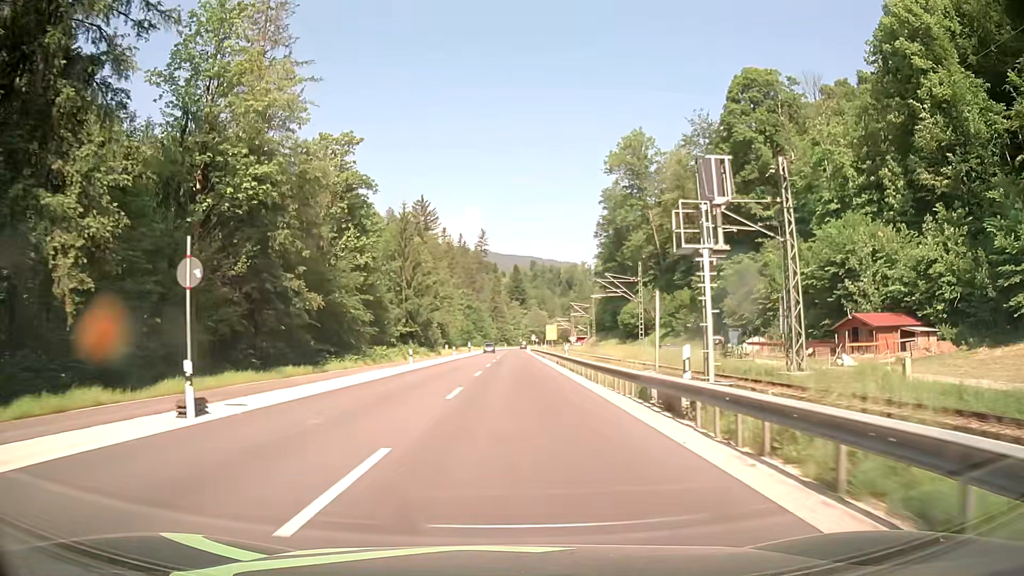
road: primary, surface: asphalt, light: Day
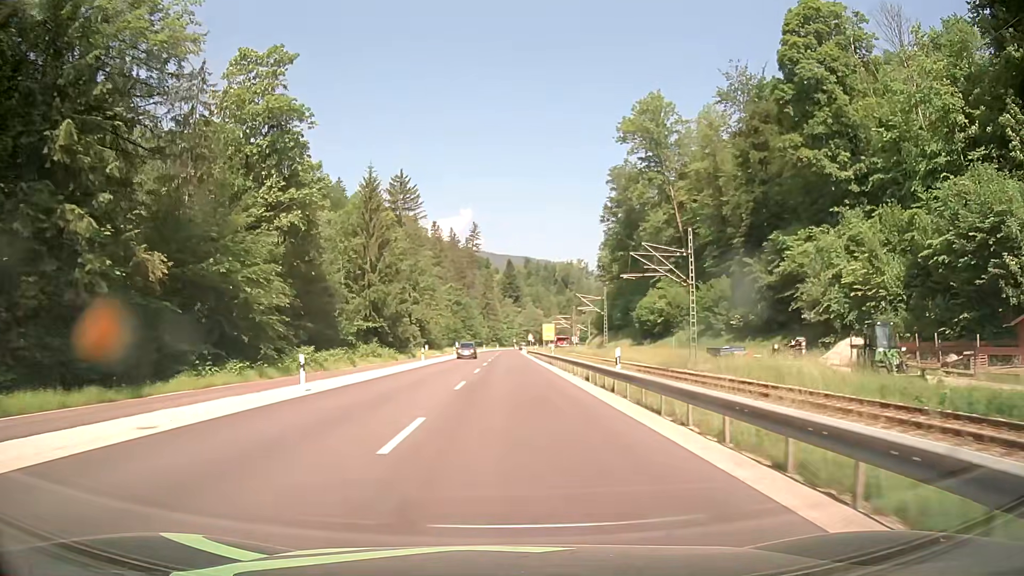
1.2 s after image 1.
(0.0, +20.4) m; +1°
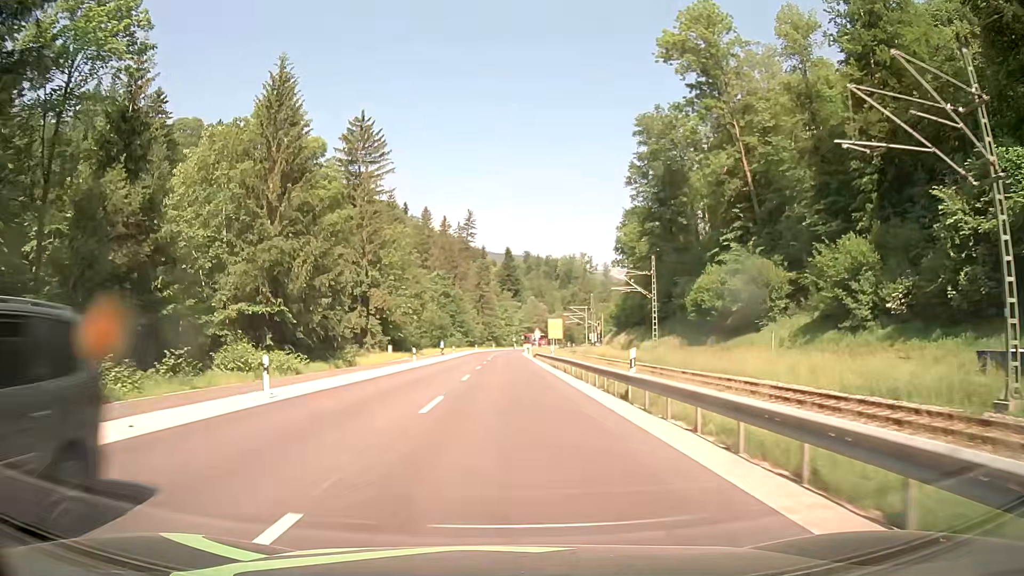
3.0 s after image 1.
(-0.1, +31.2) m; -1°
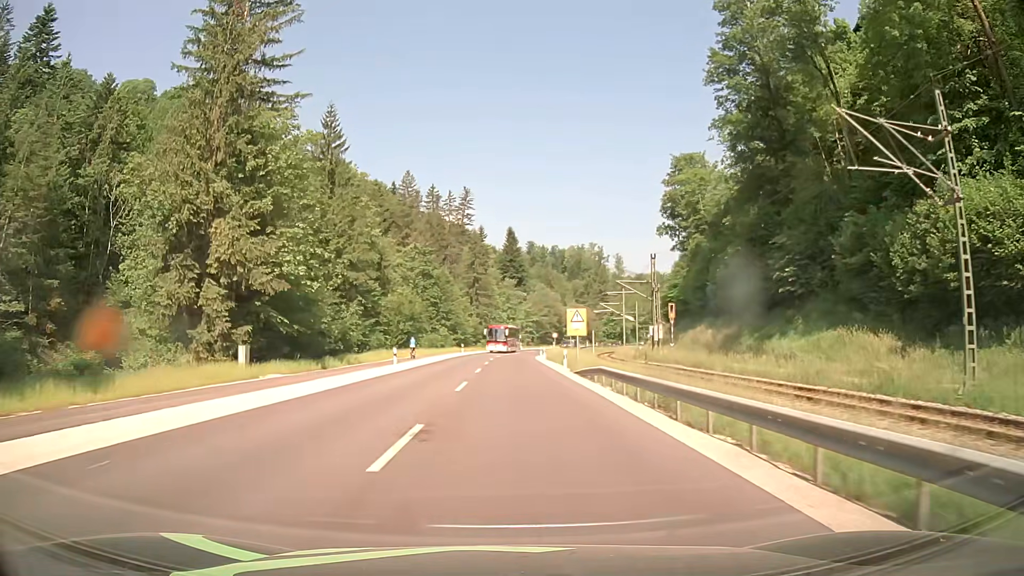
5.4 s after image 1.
(0.0, +42.2) m; 0°
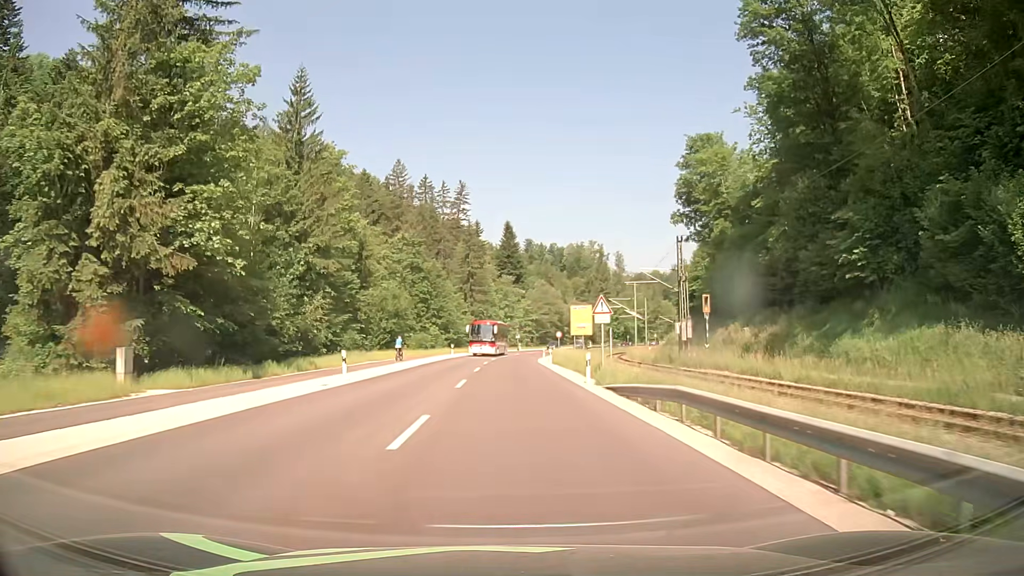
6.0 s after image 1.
(0.0, +10.6) m; 0°
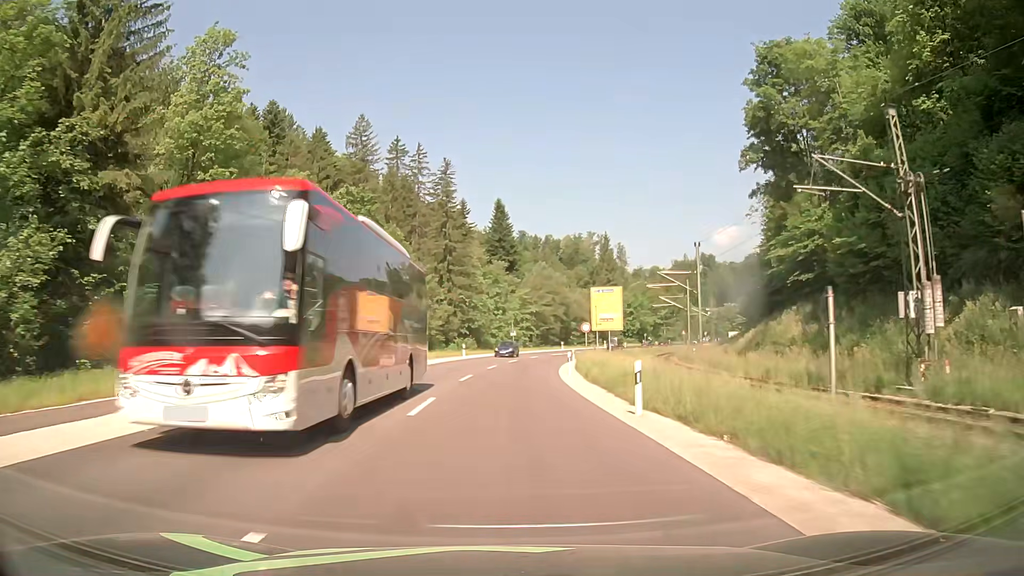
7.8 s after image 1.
(+0.3, +32.0) m; +1°
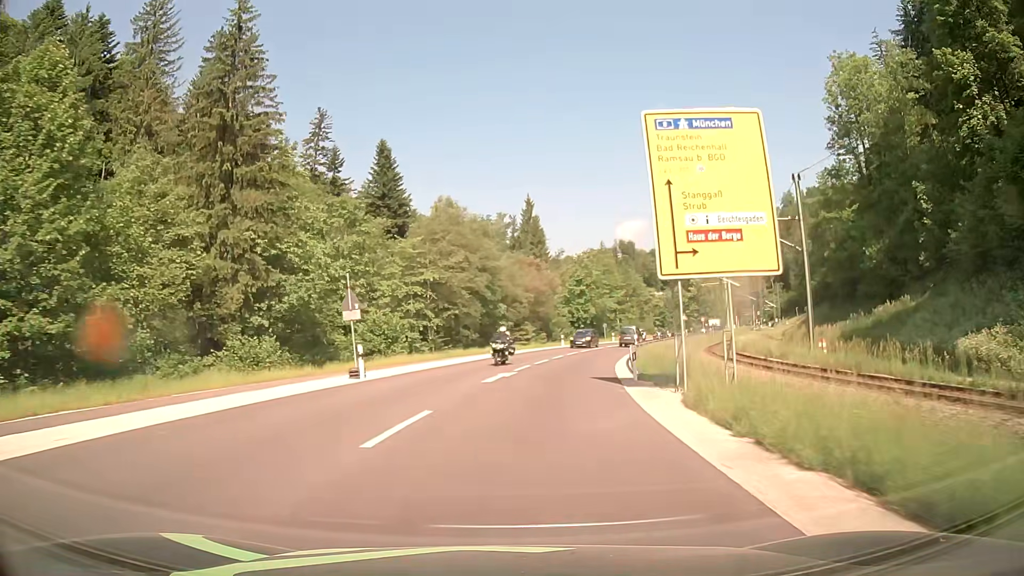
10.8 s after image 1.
(+2.1, +51.9) m; +7°
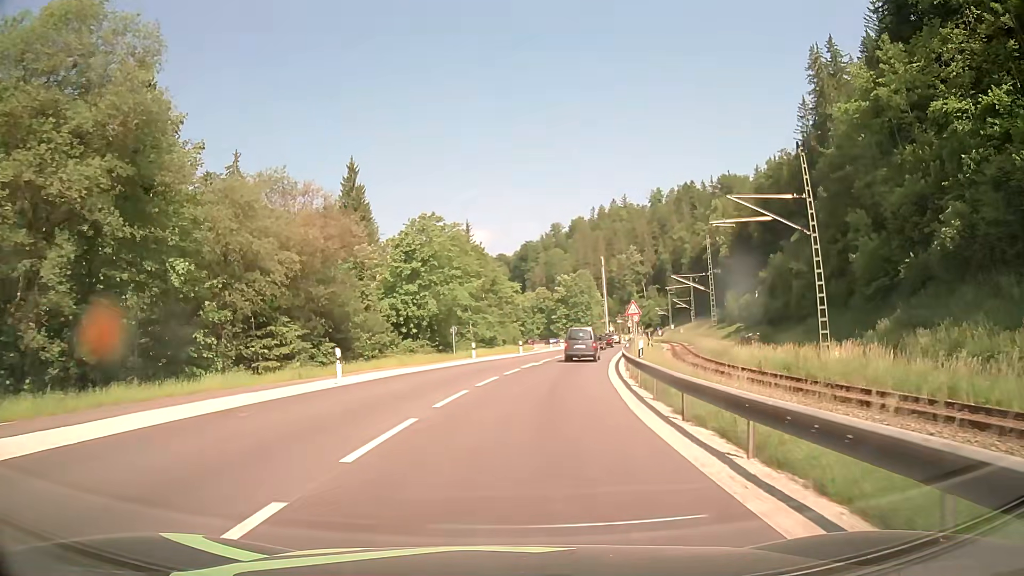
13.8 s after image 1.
(+5.1, +41.5) m; +13°
